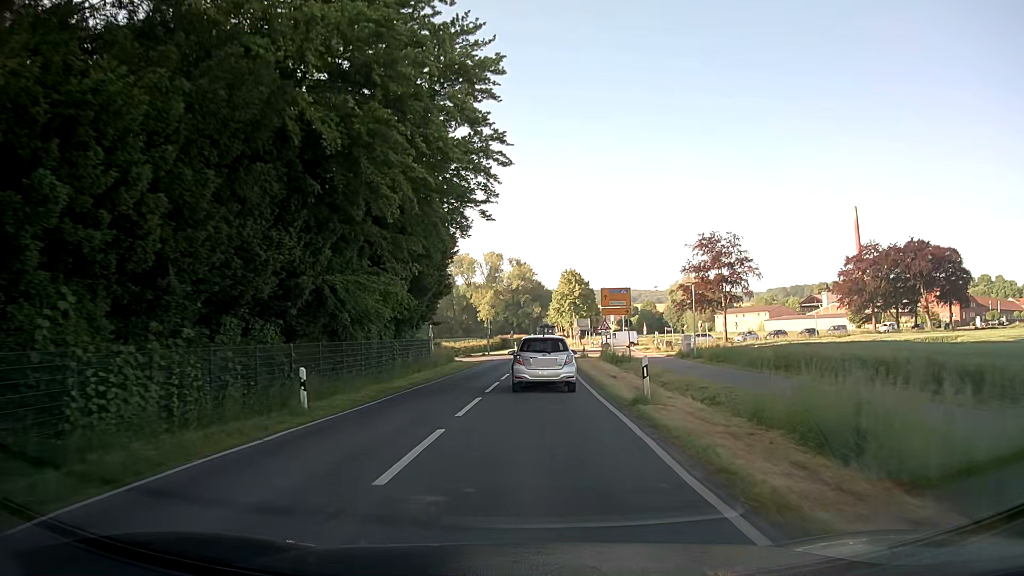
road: secondary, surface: asphalt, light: Day
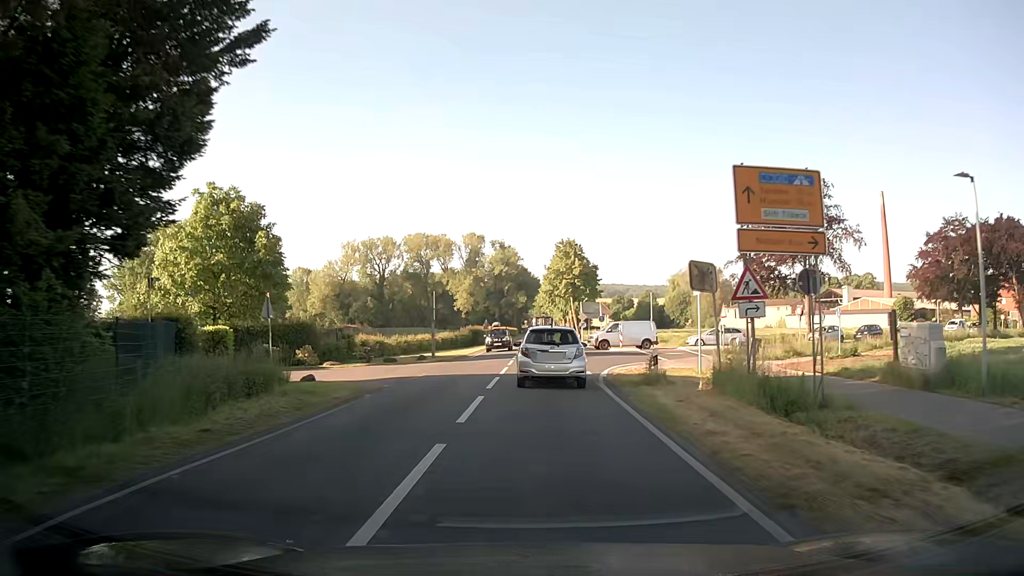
(+0.6, +32.1) m; +2°
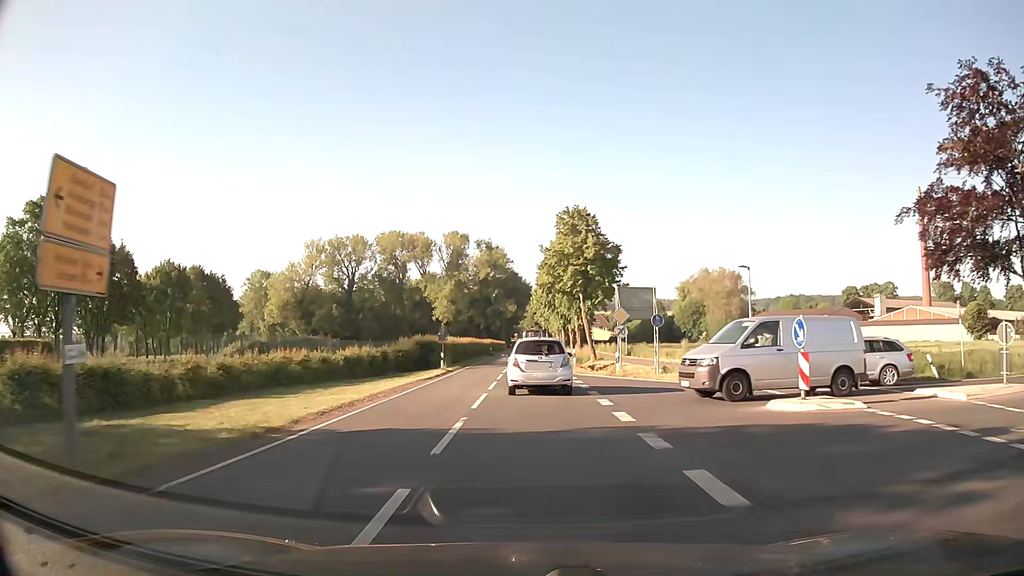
(+0.2, +31.7) m; 0°
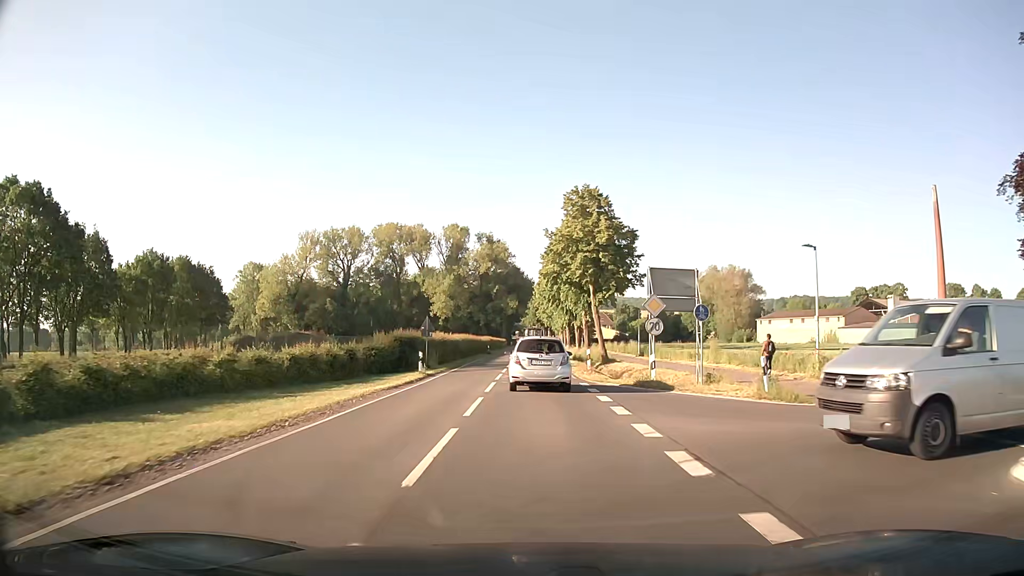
(+0.1, +8.0) m; 0°
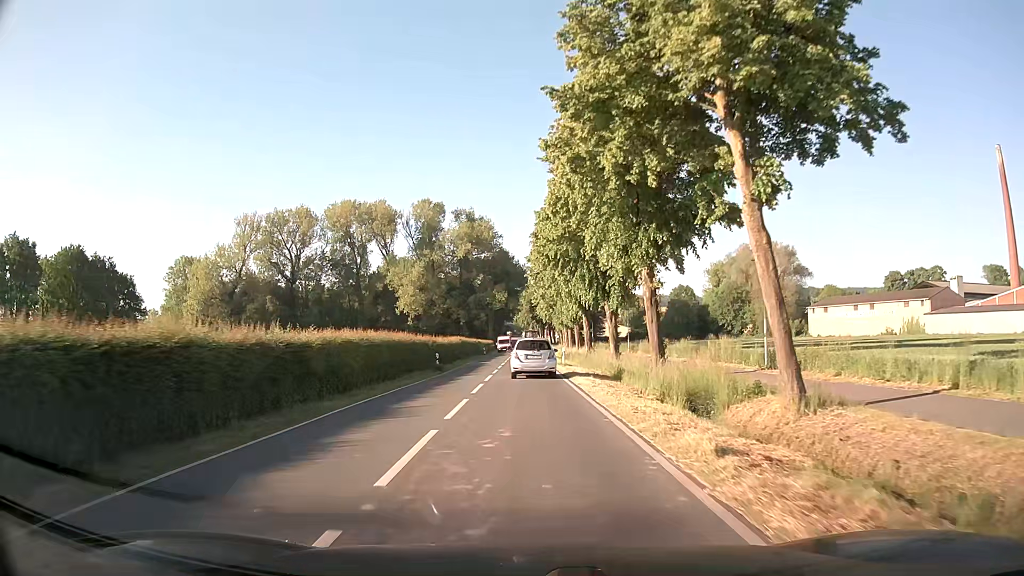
(+0.3, +40.4) m; +1°
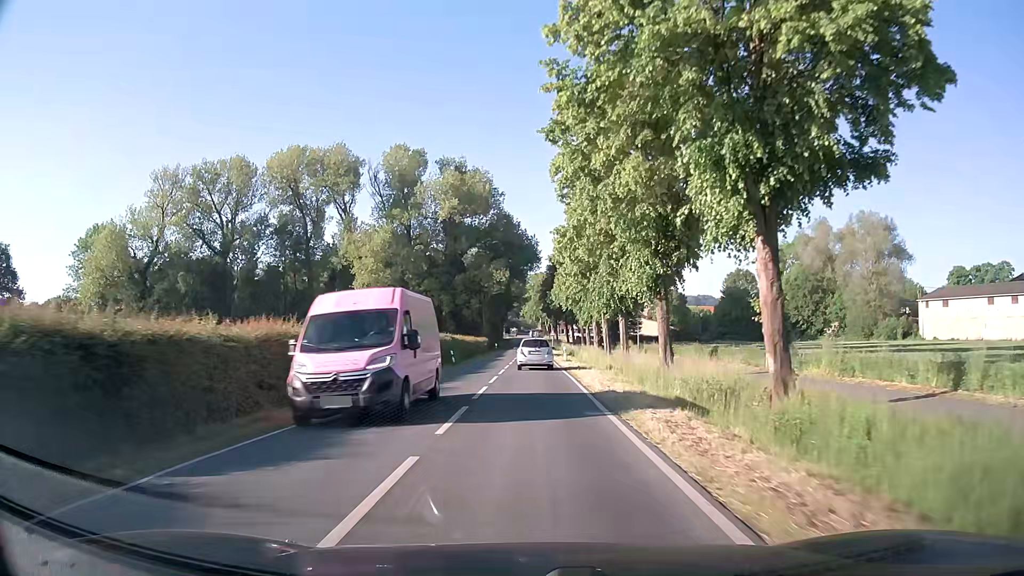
(-0.3, +44.6) m; 0°
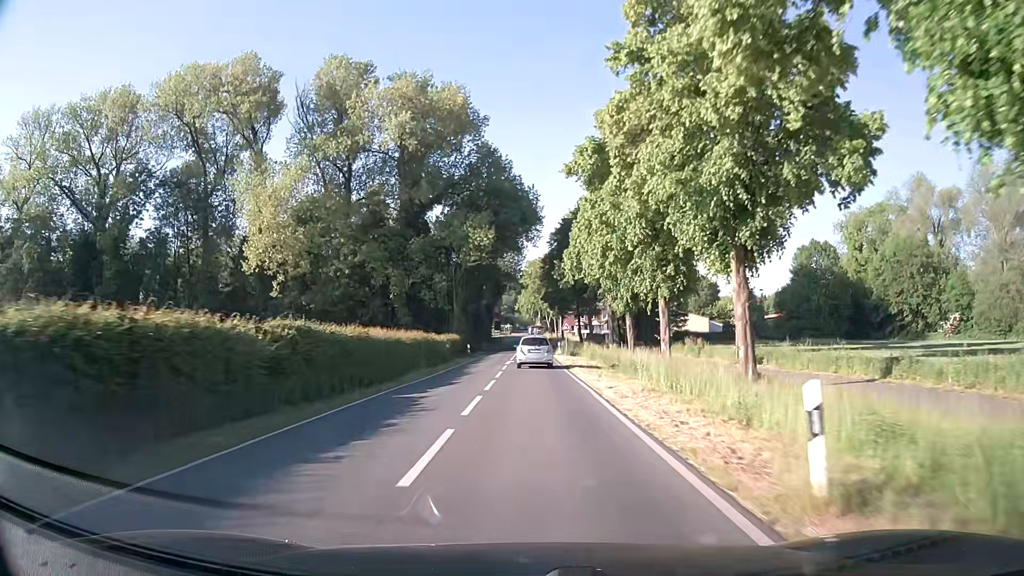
(-0.1, +39.8) m; 0°
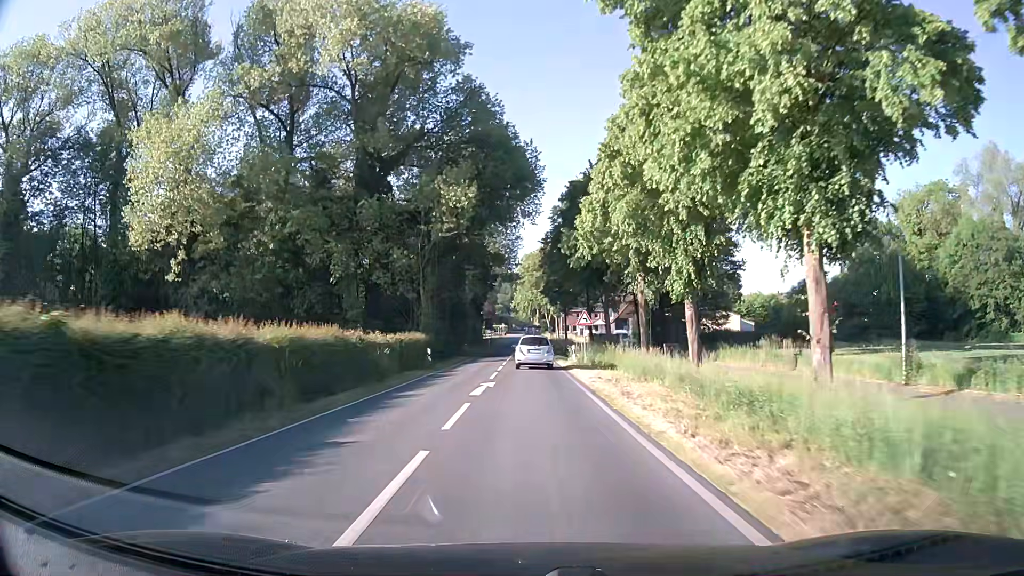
(0.0, +20.2) m; 0°
(0, +10) (0, +20) (0, +30) (0, +40) (0, +50) (0, +60) (0, +70) (0, +80) (0, +90) (+1, +100) m
